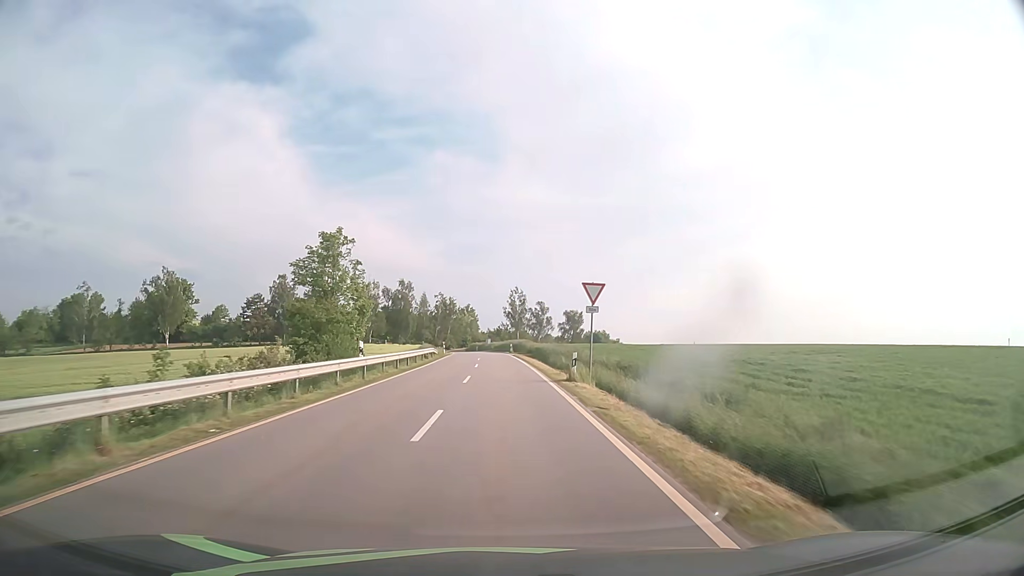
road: tertiary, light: Day
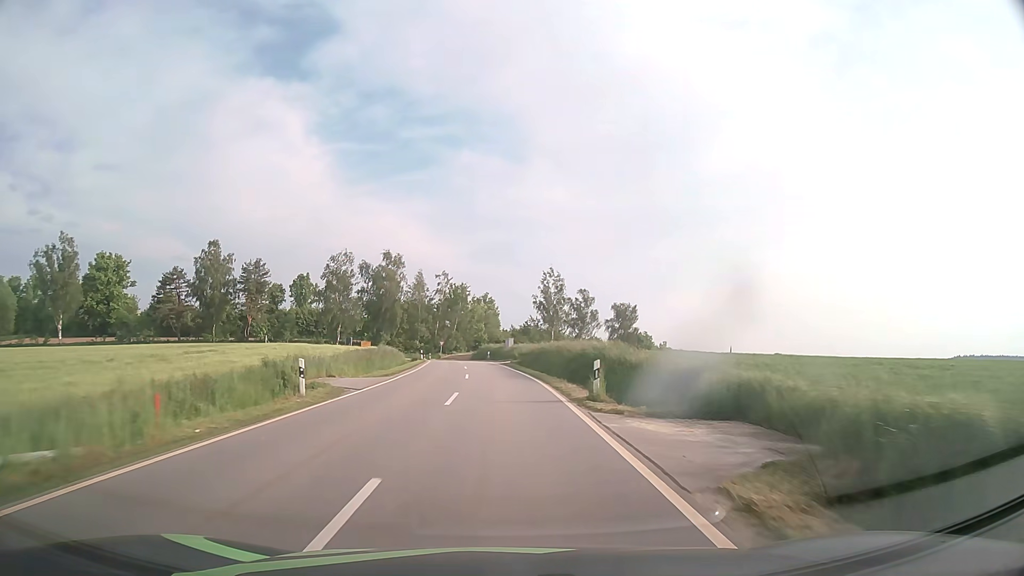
(-1.0, +54.7) m; -2°
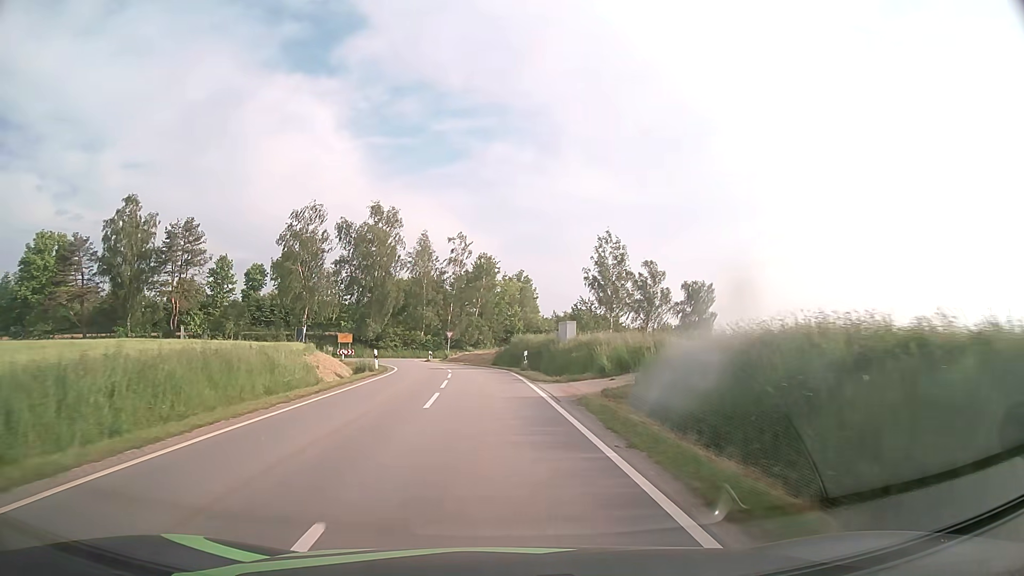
(-0.9, +38.1) m; -3°
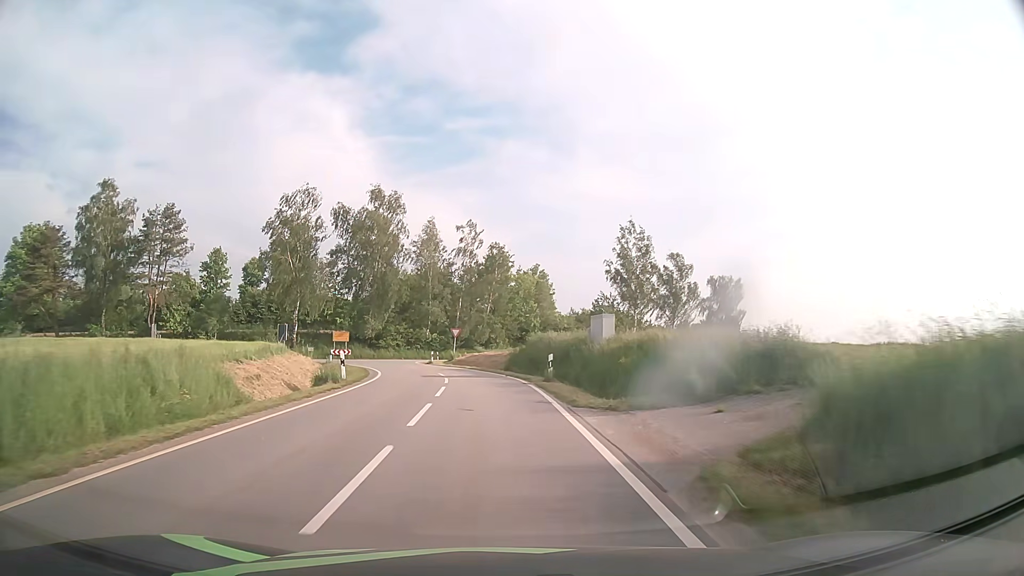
(-0.1, +8.7) m; -1°
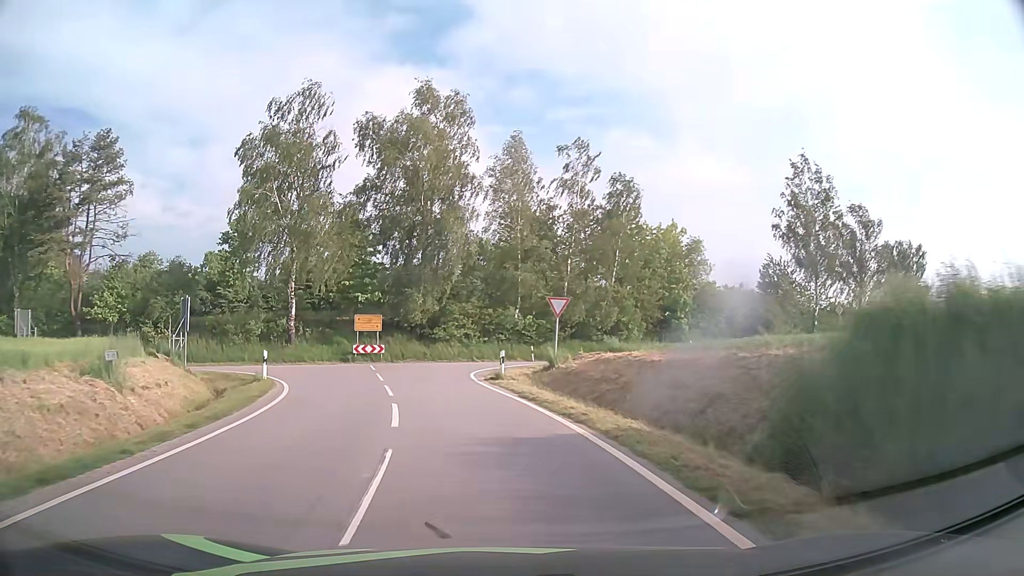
(-1.7, +29.9) m; -9°
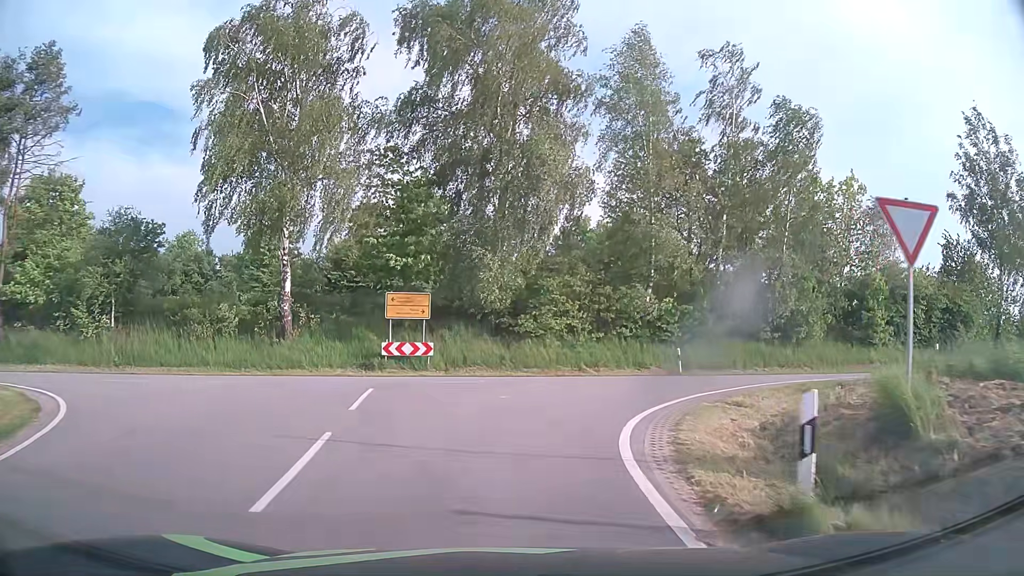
(-1.4, +17.0) m; -8°
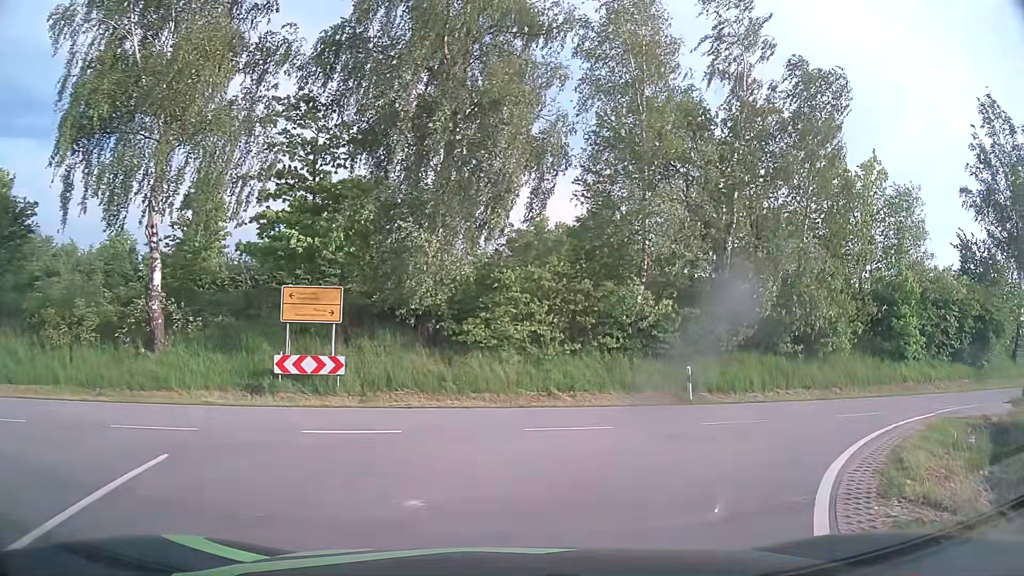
(+0.1, +7.3) m; +4°
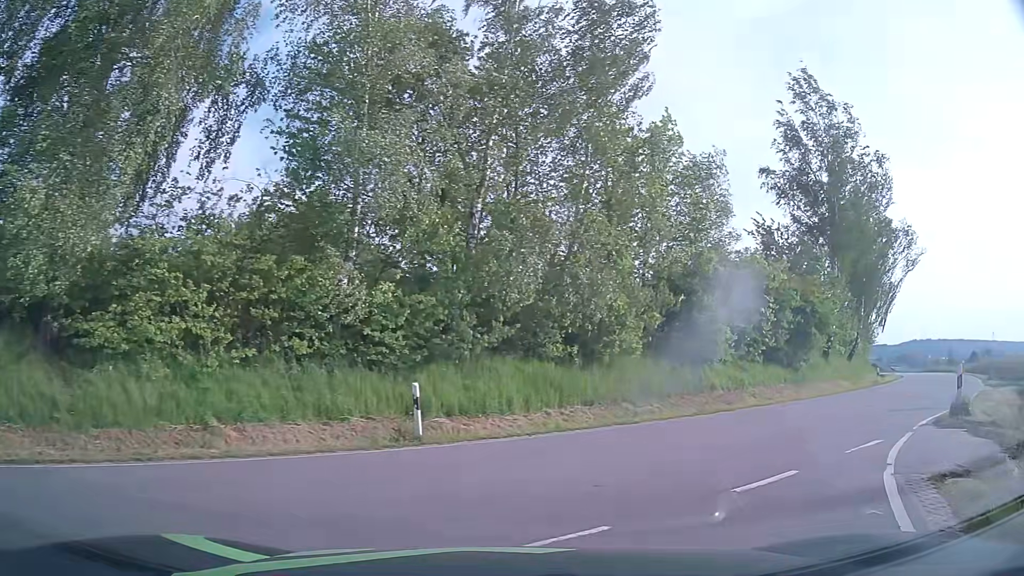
(+1.2, +6.9) m; +23°
(+3, +9) (+10, +17) (+17, +24) (+23, +31) (+30, +39) (+36, +47) (+42, +55) (+47, +64) (+51, +72) (+56, +81) m
